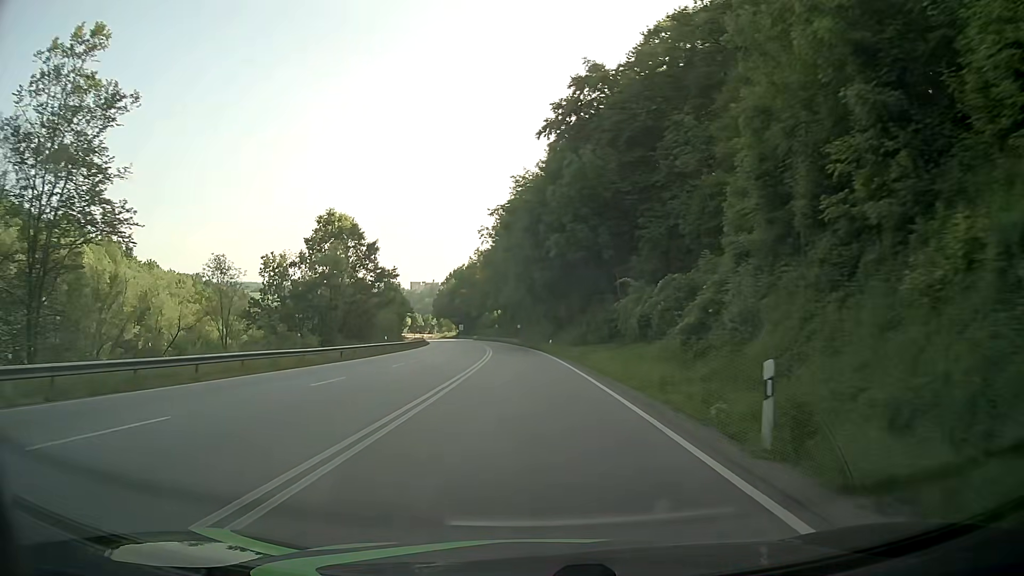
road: primary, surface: asphalt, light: Day
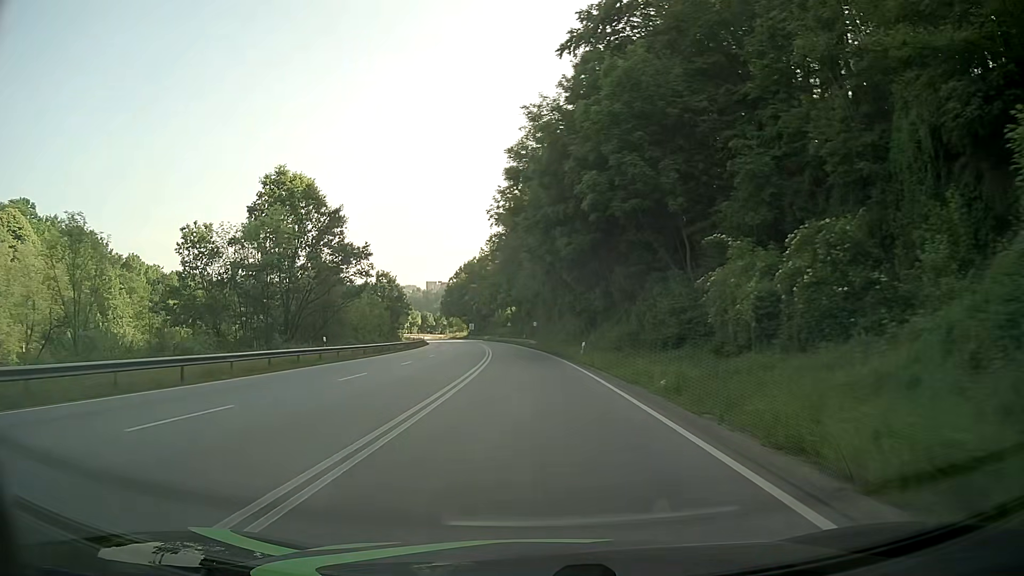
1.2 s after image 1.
(-0.4, +21.6) m; -1°
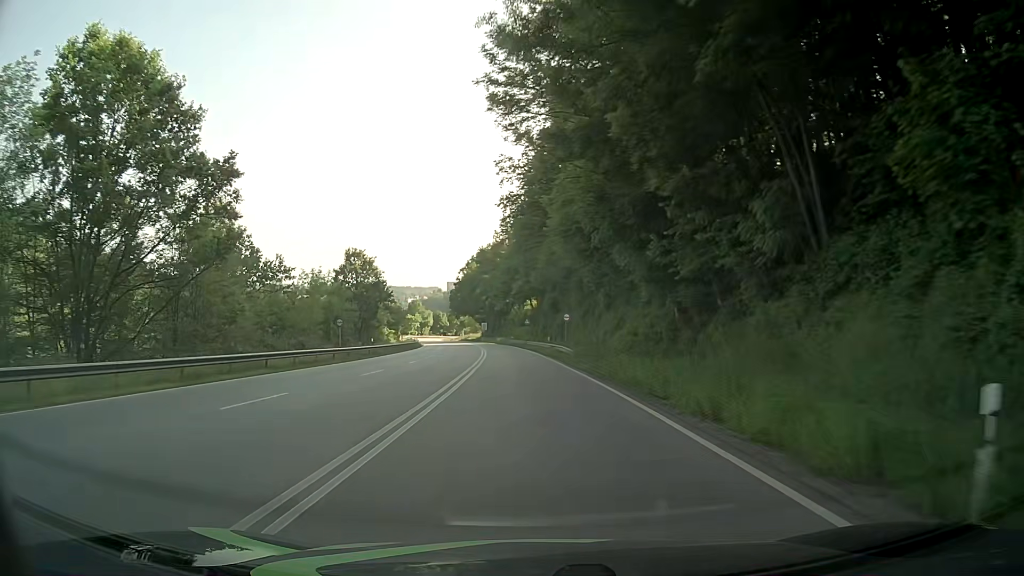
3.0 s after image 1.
(-0.9, +32.3) m; -3°
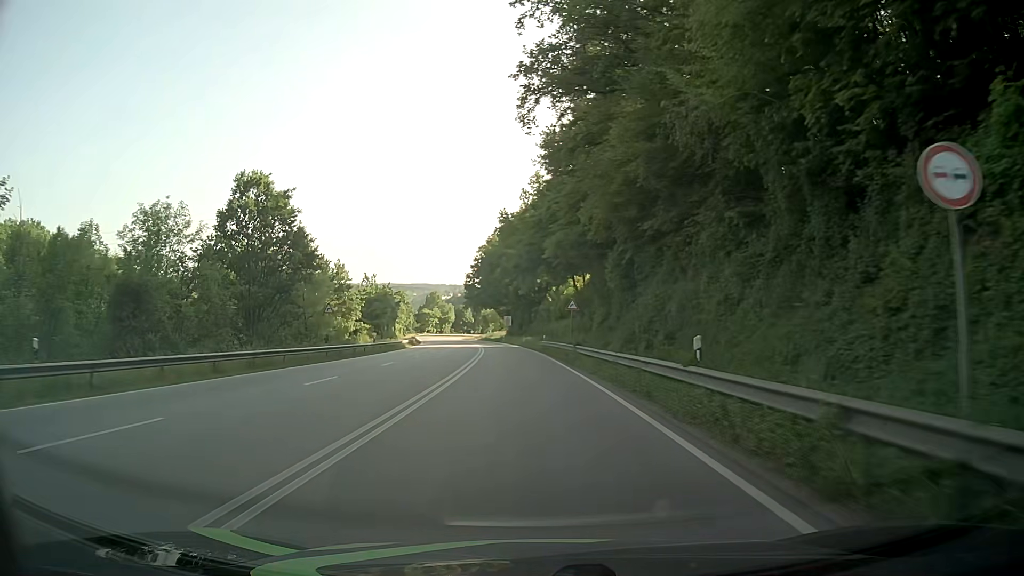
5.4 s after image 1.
(-1.1, +41.4) m; -3°
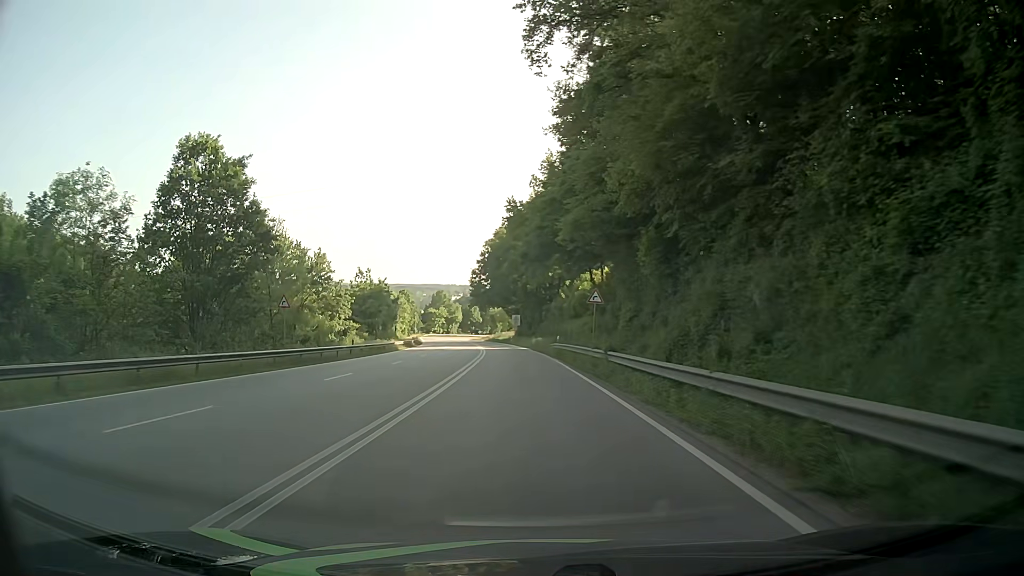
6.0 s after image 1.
(0.0, +9.7) m; 0°
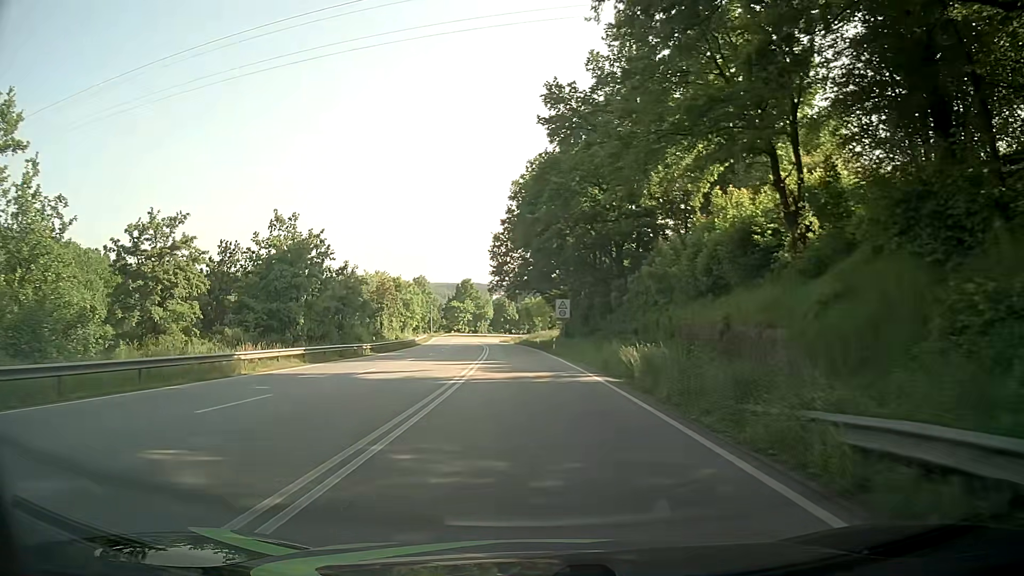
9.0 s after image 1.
(-1.5, +44.6) m; -4°
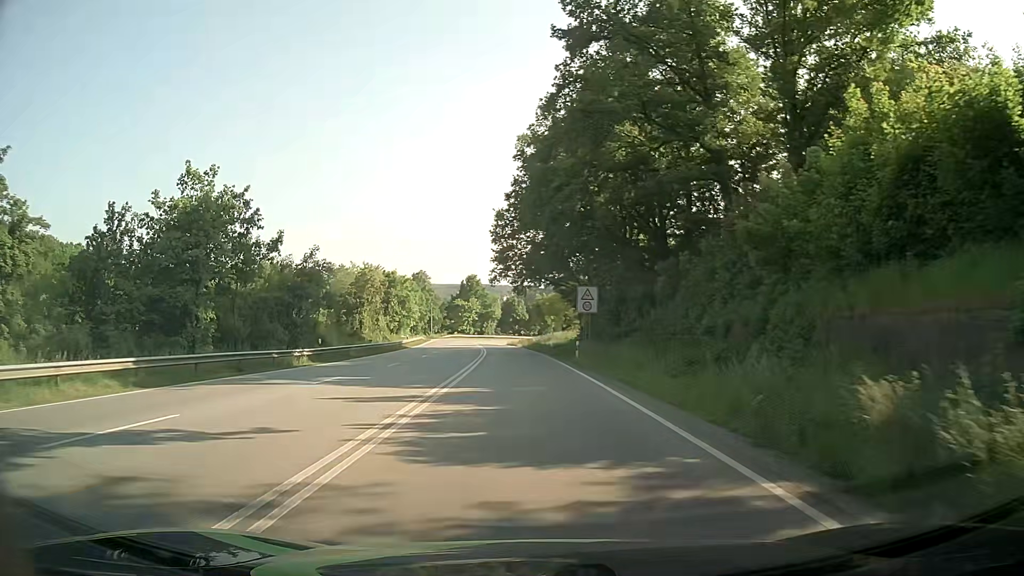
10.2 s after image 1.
(-0.1, +16.2) m; +1°
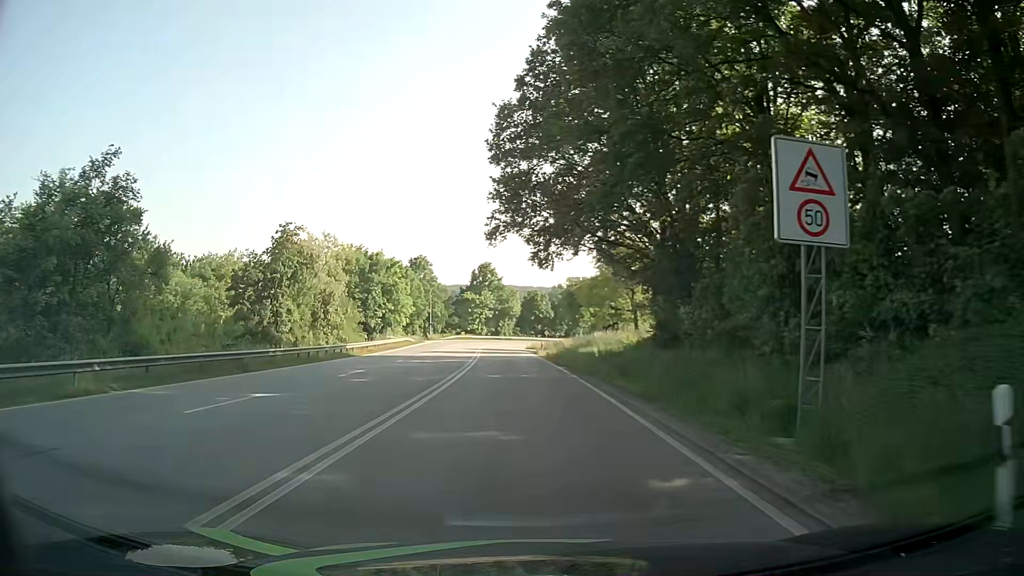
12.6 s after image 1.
(-1.2, +31.2) m; -3°
(0, +10) (0, +20) (-1, +30) (-1, +40) (-2, +50) (-3, +60) (-3, +70) (-4, +80) (-4, +90) (-4, +100) m
